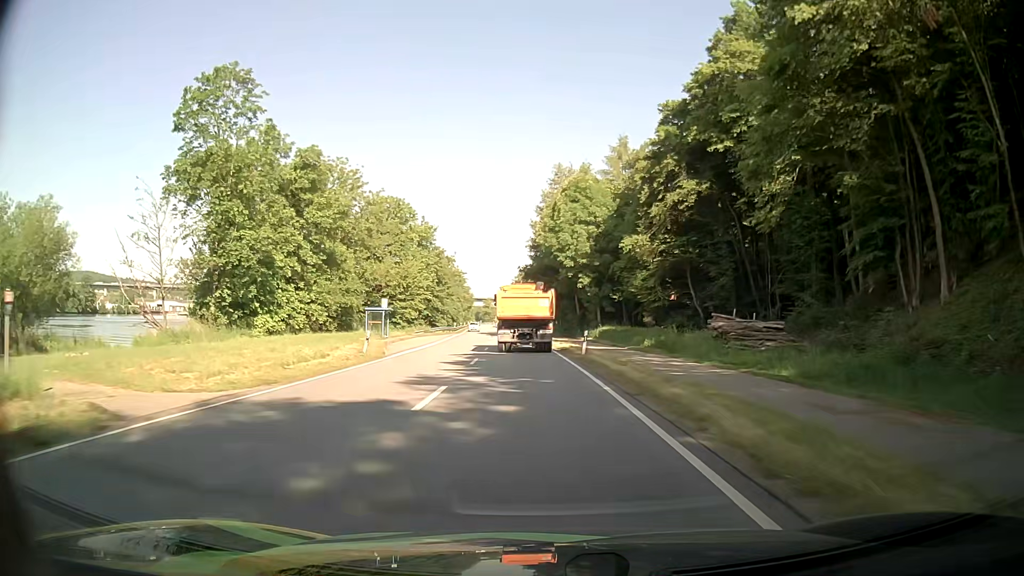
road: primary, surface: asphalt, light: Day
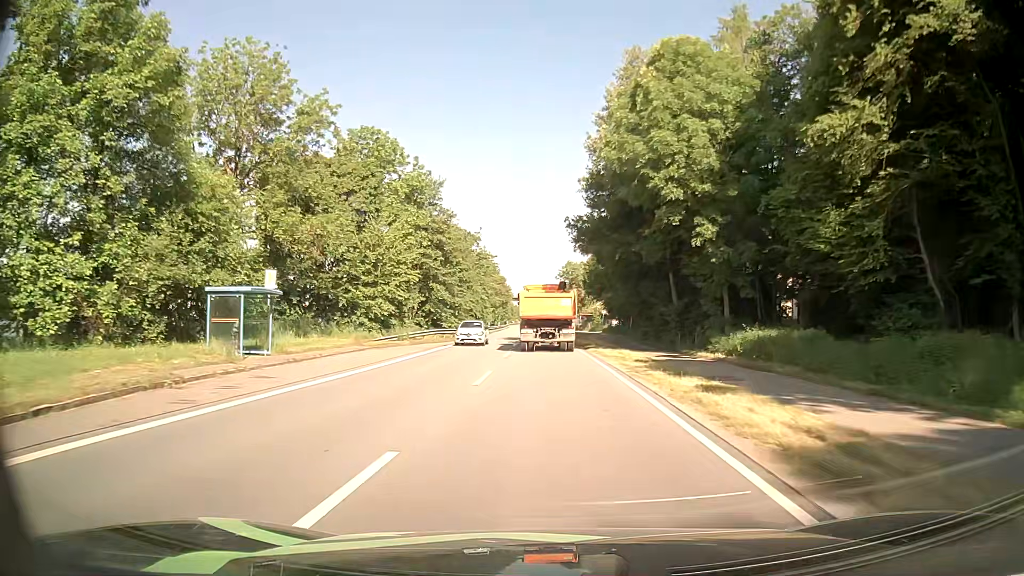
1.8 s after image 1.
(-1.1, +31.5) m; -4°
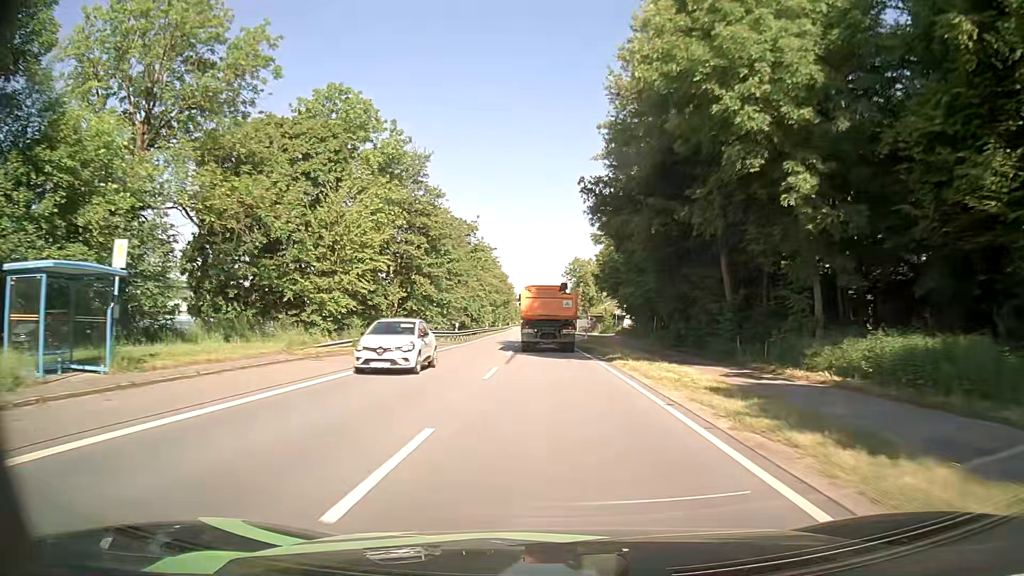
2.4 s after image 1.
(-0.1, +10.4) m; -1°
(0, +10) (0, +20) (0, +30) (0, +40) (0, +50) (0, +60) (0, +70) (0, +80) (-1, +90) (-1, +100) m
